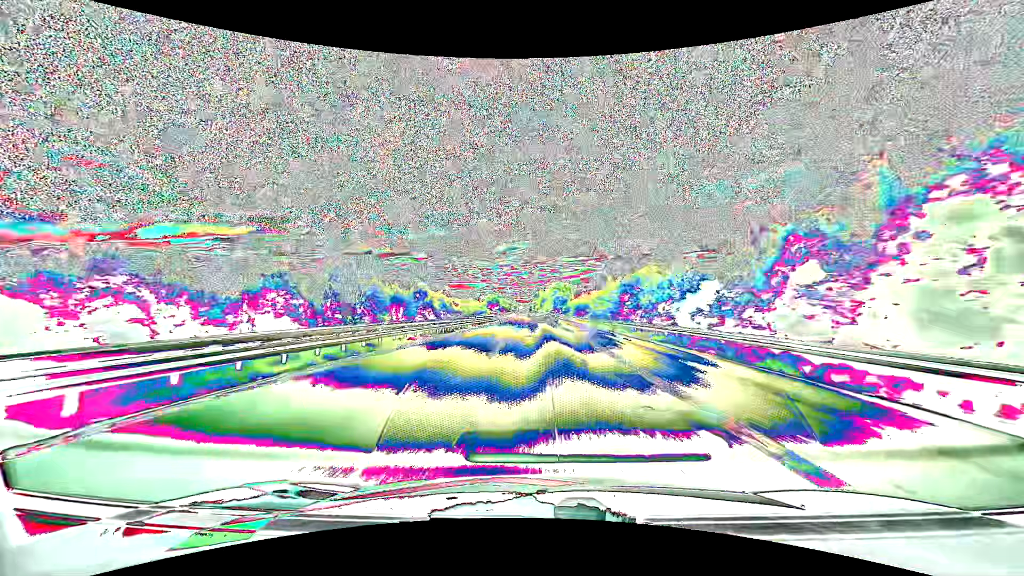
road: motorway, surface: asphalt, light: Day
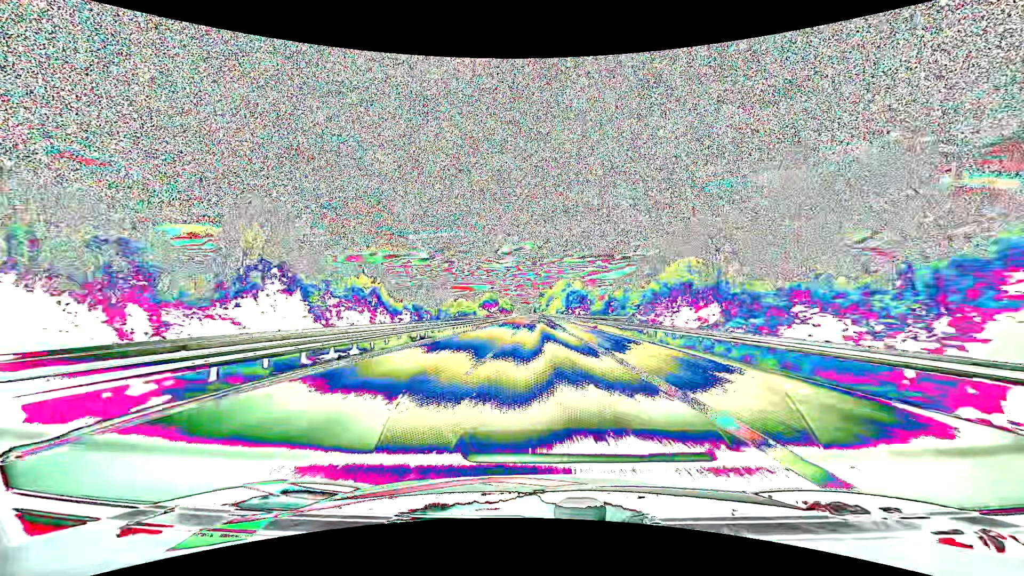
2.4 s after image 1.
(-0.3, +77.3) m; -1°
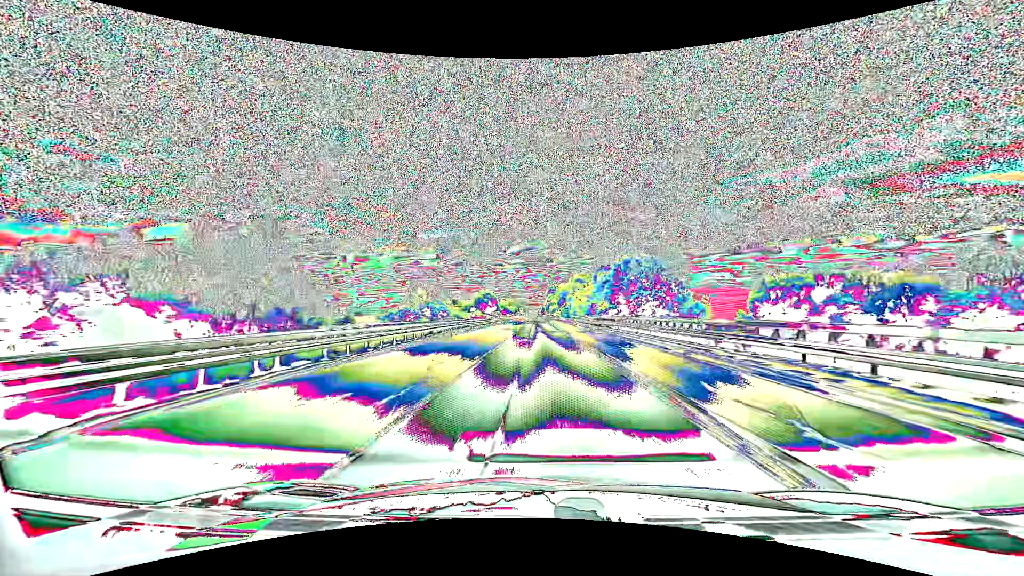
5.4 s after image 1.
(-0.8, +98.5) m; -1°
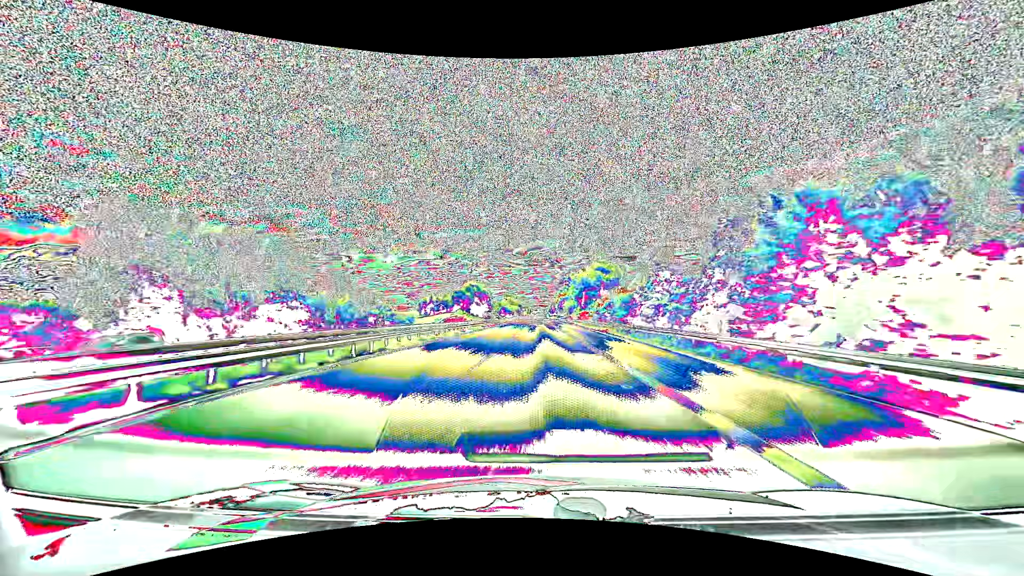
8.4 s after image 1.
(-0.9, +100.2) m; -1°
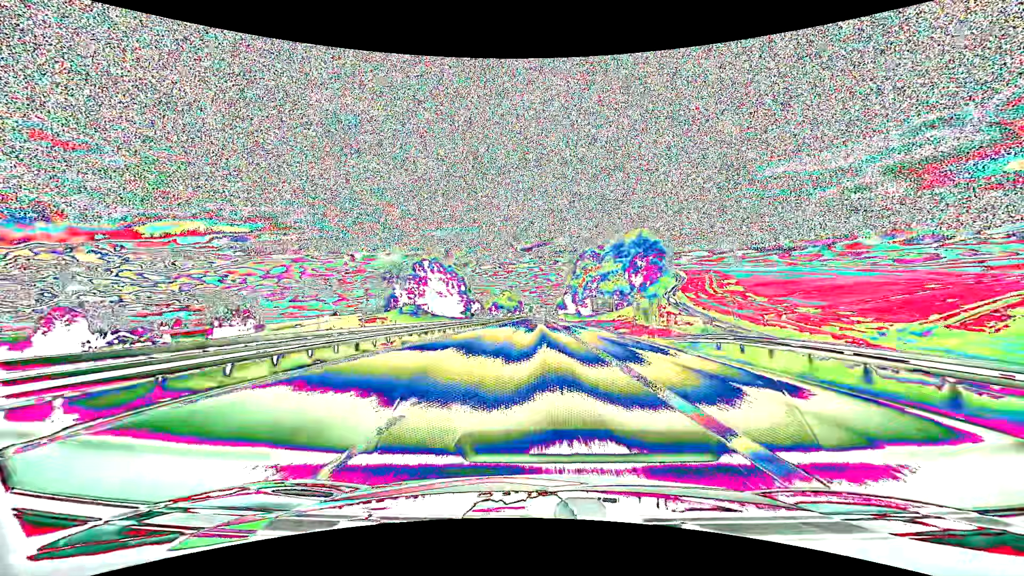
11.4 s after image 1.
(-0.4, +101.5) m; -1°
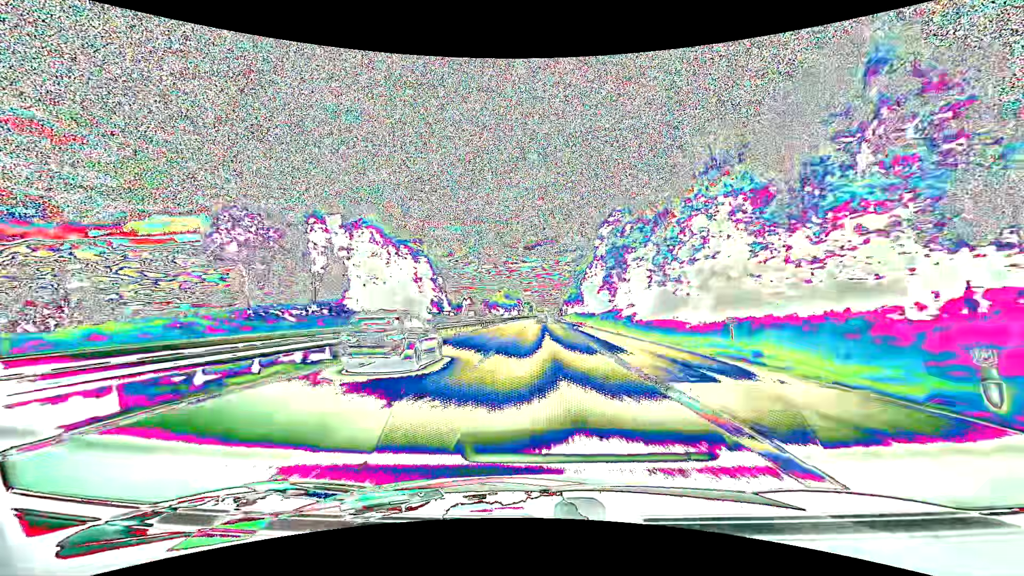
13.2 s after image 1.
(-0.2, +61.4) m; 0°
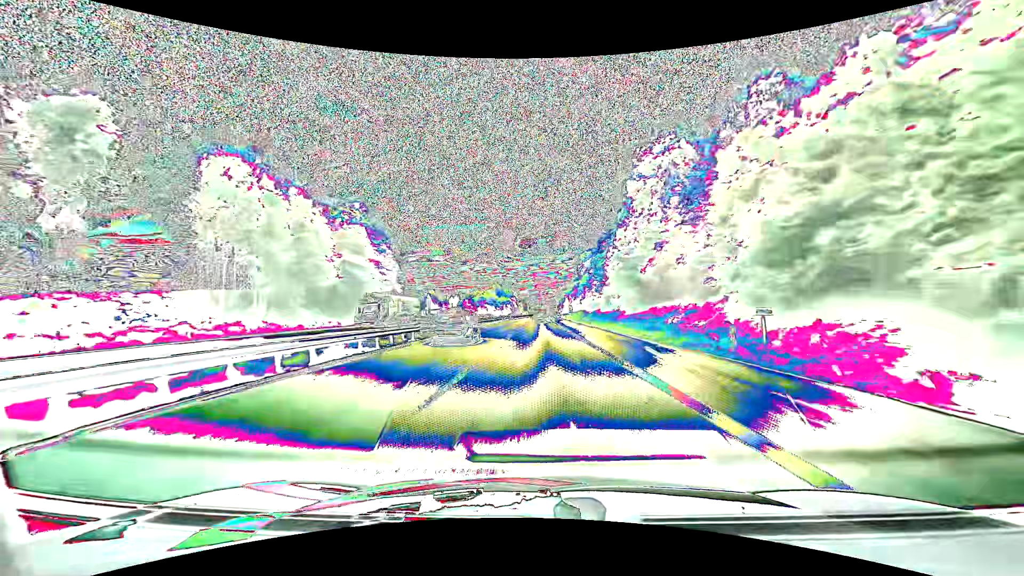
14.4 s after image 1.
(+0.2, +40.9) m; 0°
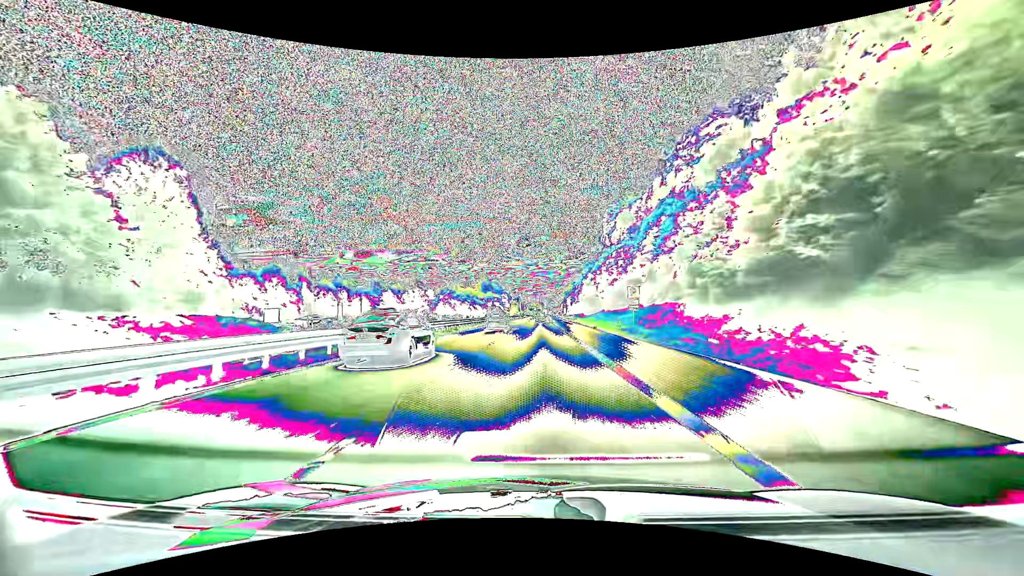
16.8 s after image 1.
(+0.4, +79.9) m; 0°
(0, +10) (0, +20) (0, +30) (0, +40) (0, +50) (0, +60) (0, +70) (0, +80) (0, +90) (+1, +100) m
